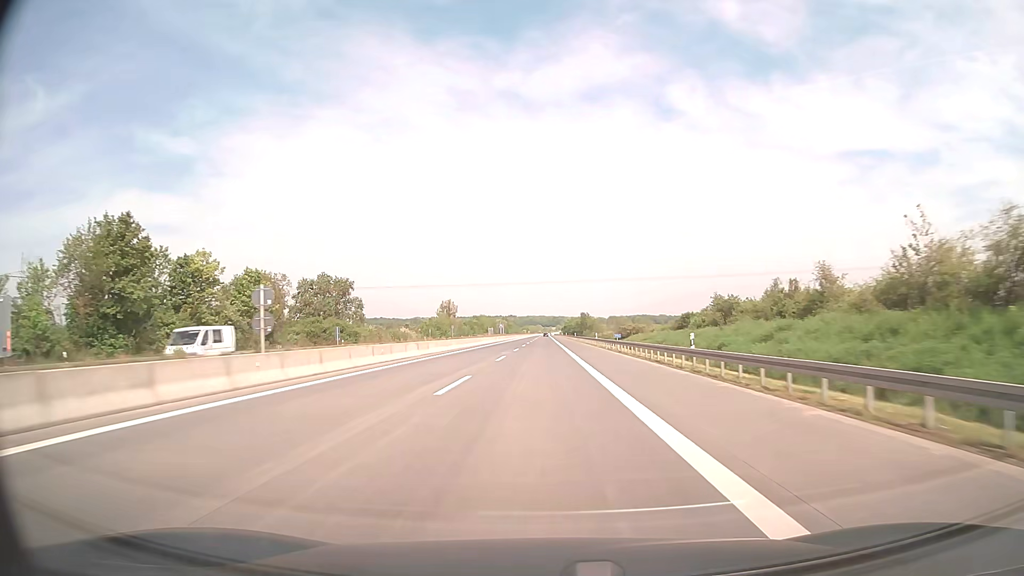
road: motorway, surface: asphalt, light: Day
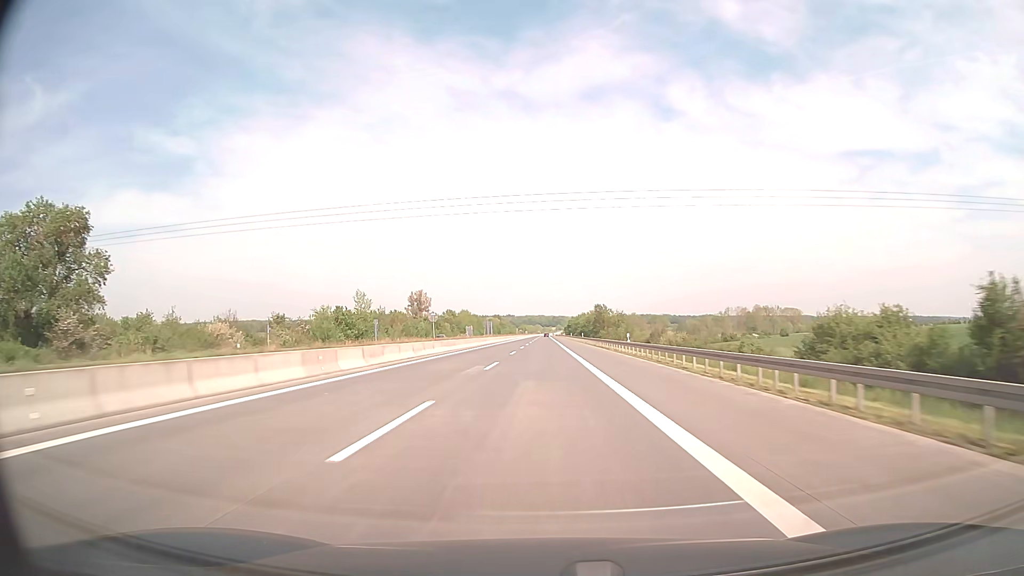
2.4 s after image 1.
(0.0, +79.4) m; 0°
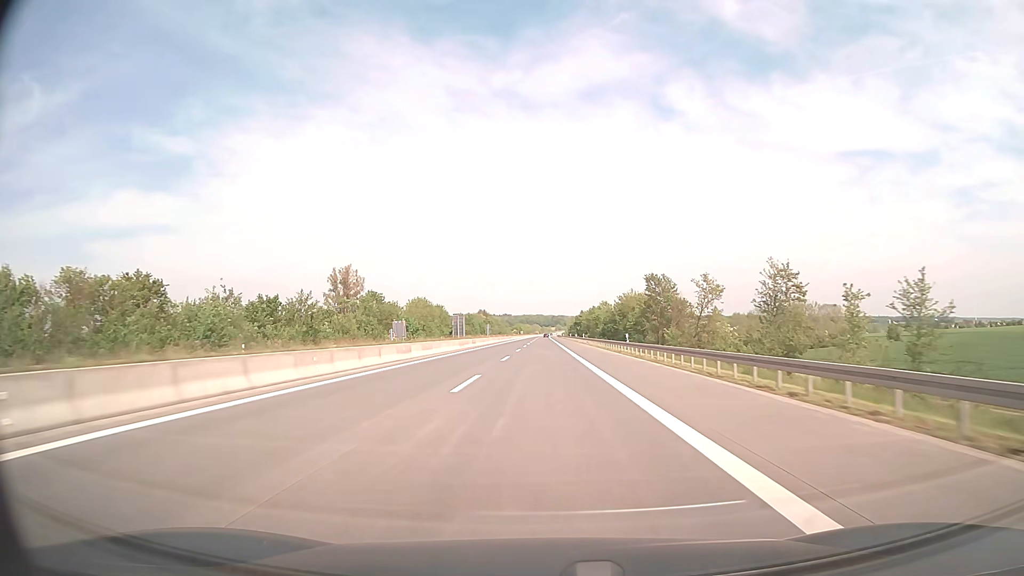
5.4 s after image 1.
(-0.1, +99.1) m; 0°
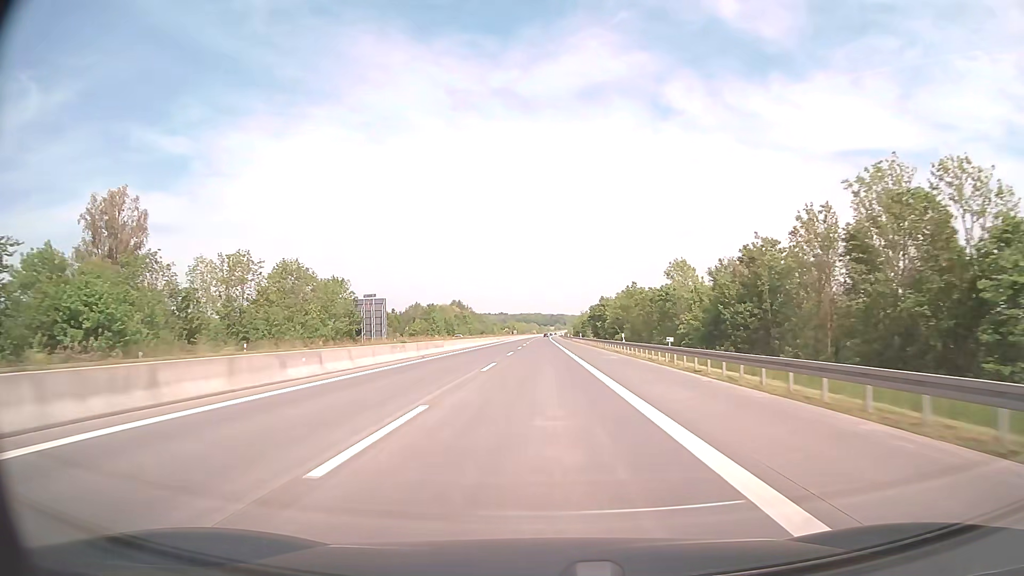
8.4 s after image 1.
(0.0, +99.0) m; 0°
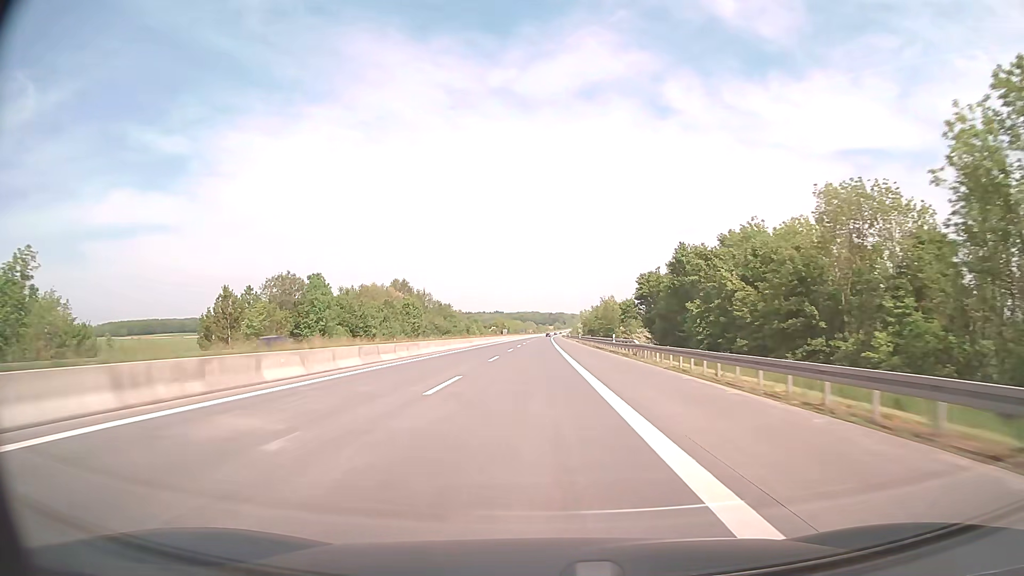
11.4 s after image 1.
(+0.1, +99.0) m; 0°
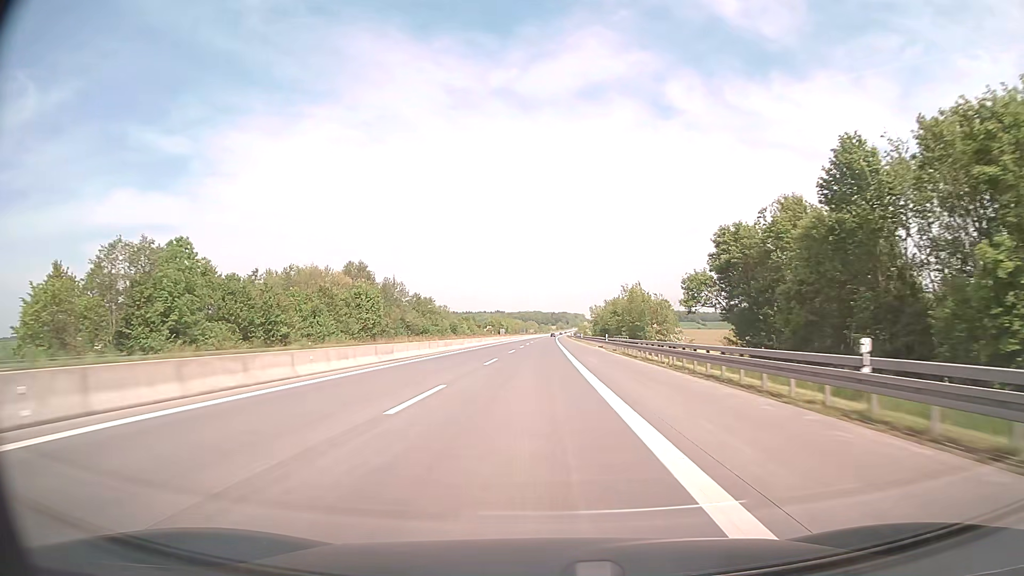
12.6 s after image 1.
(0.0, +39.7) m; 0°
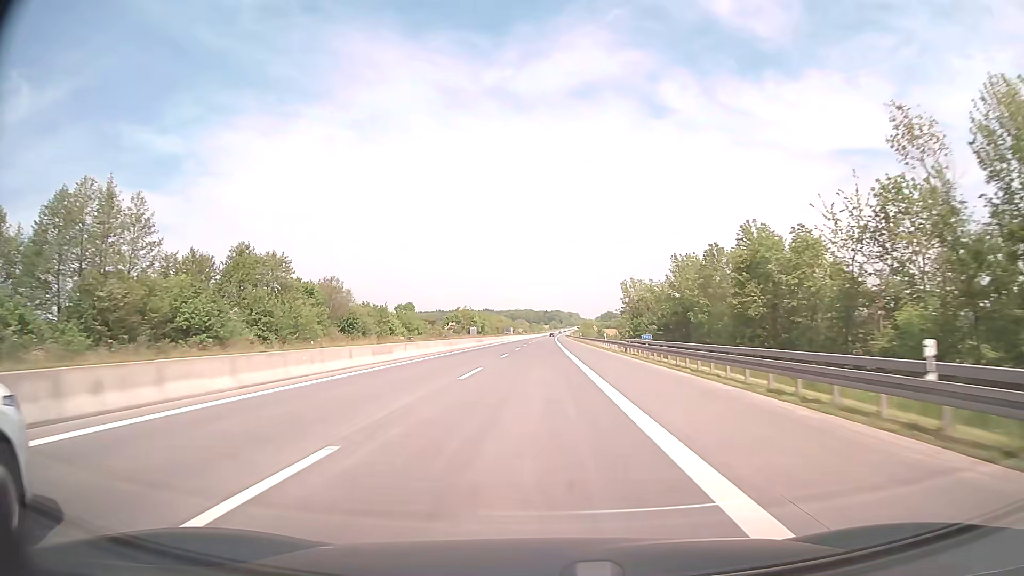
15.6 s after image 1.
(+0.5, +99.2) m; +1°
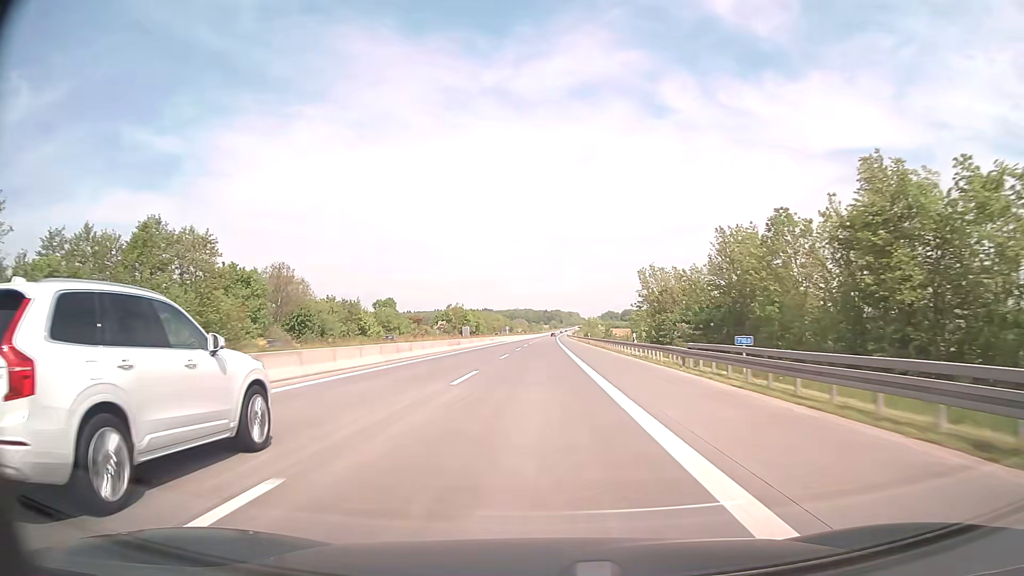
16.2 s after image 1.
(0.0, +19.8) m; 0°
(0, +10) (0, +20) (0, +30) (0, +40) (0, +50) (0, +60) (0, +70) (+1, +80) (+1, +90) (+1, +100) m
